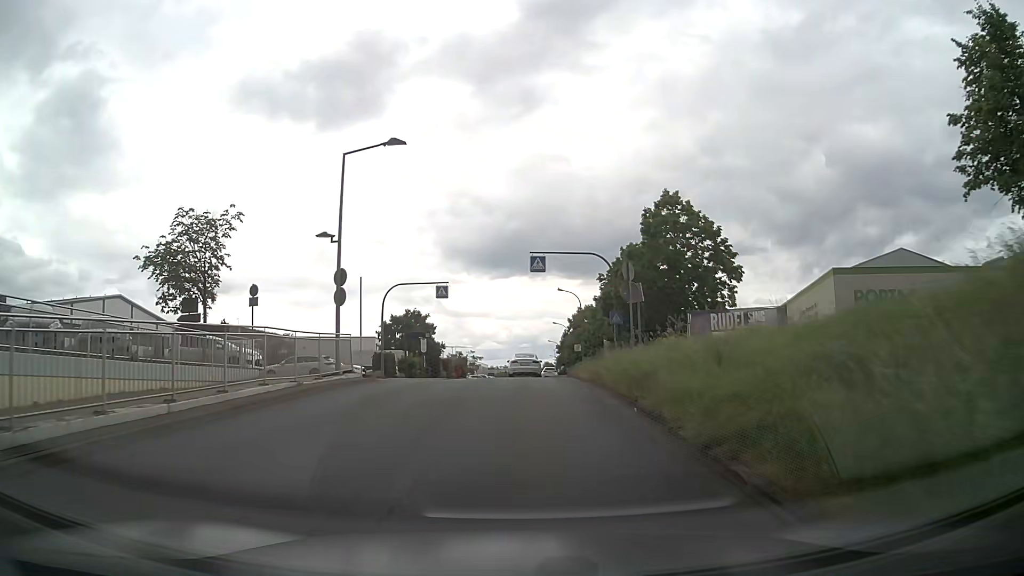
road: unclassified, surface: asphalt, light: Day
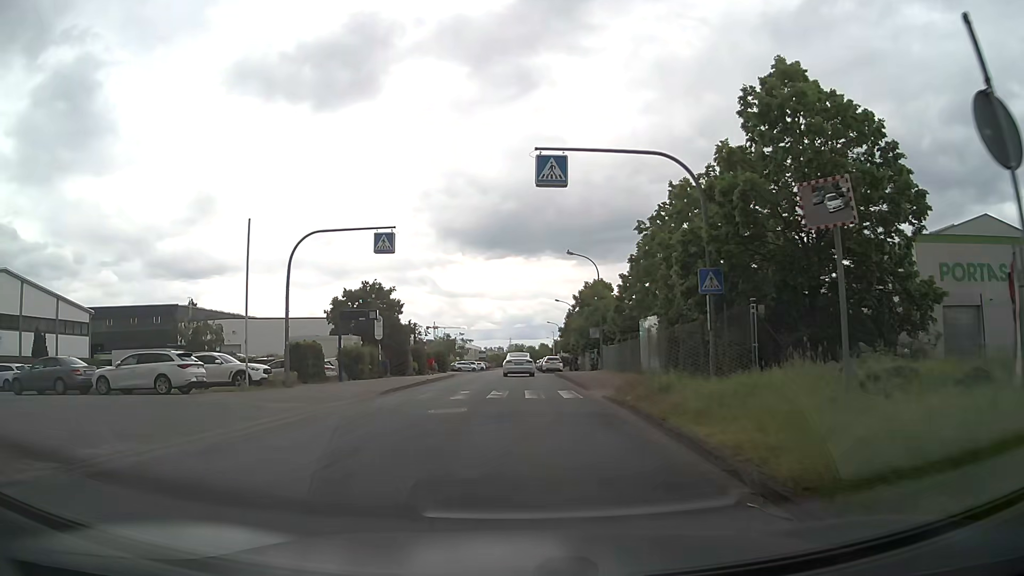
(0.0, +16.8) m; 0°
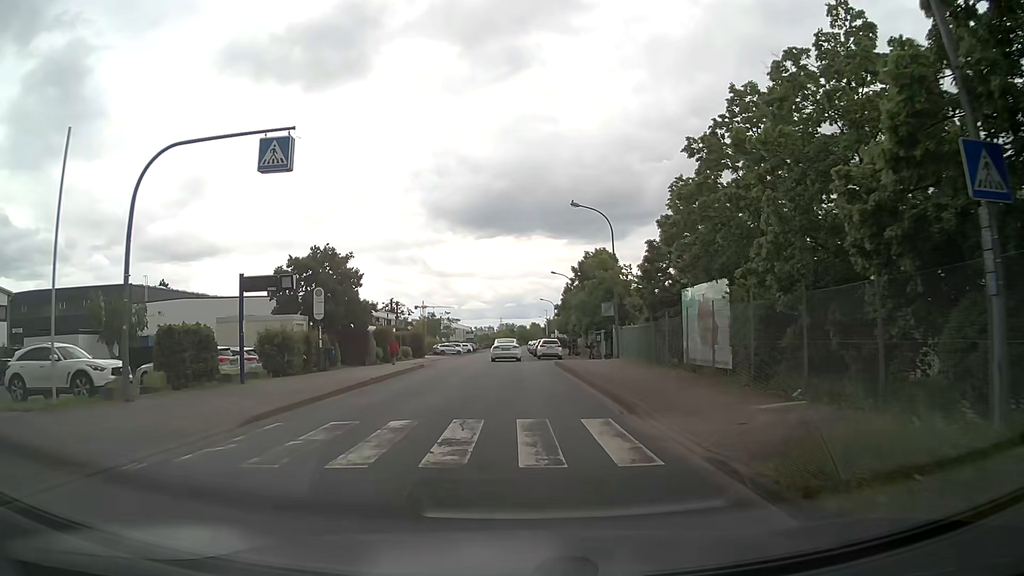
(0.0, +10.7) m; 0°
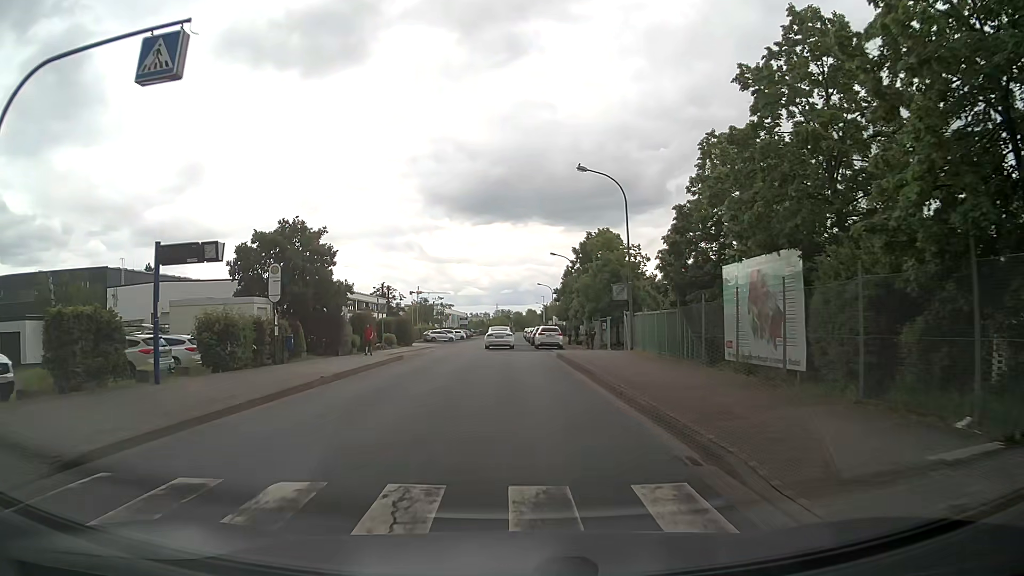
(0.0, +5.2) m; +1°
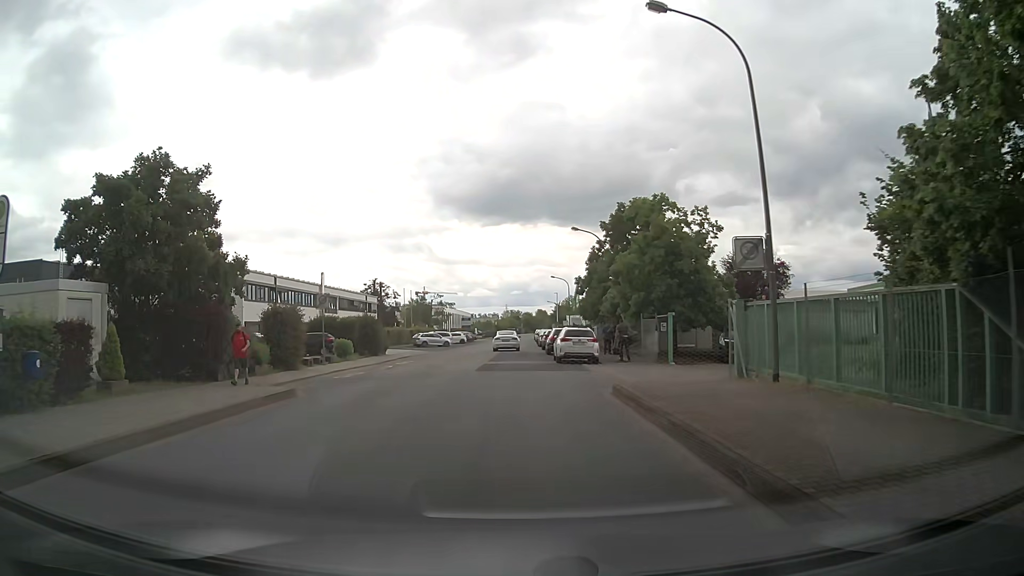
(0.0, +15.6) m; 0°
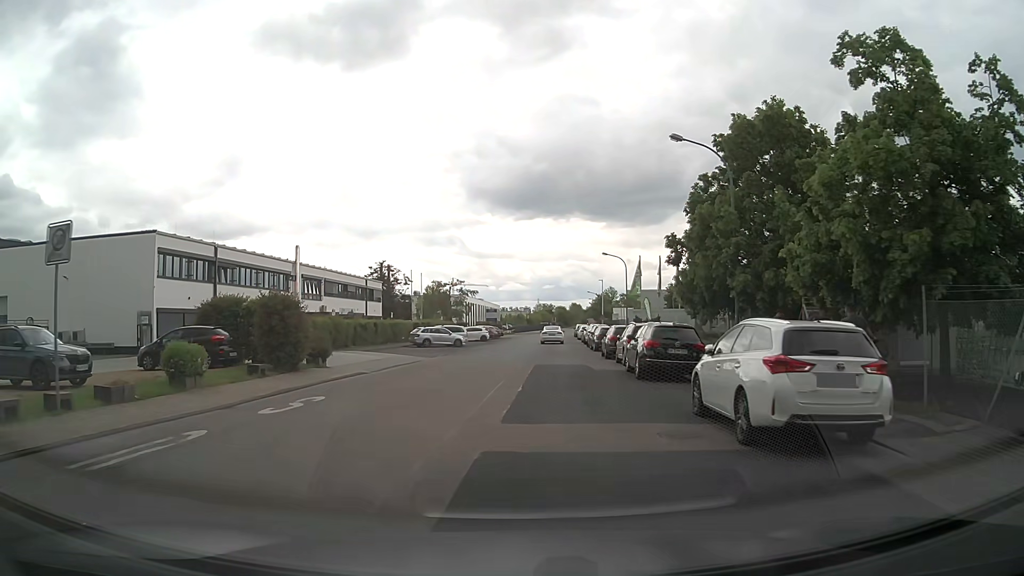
(-0.7, +20.2) m; -3°
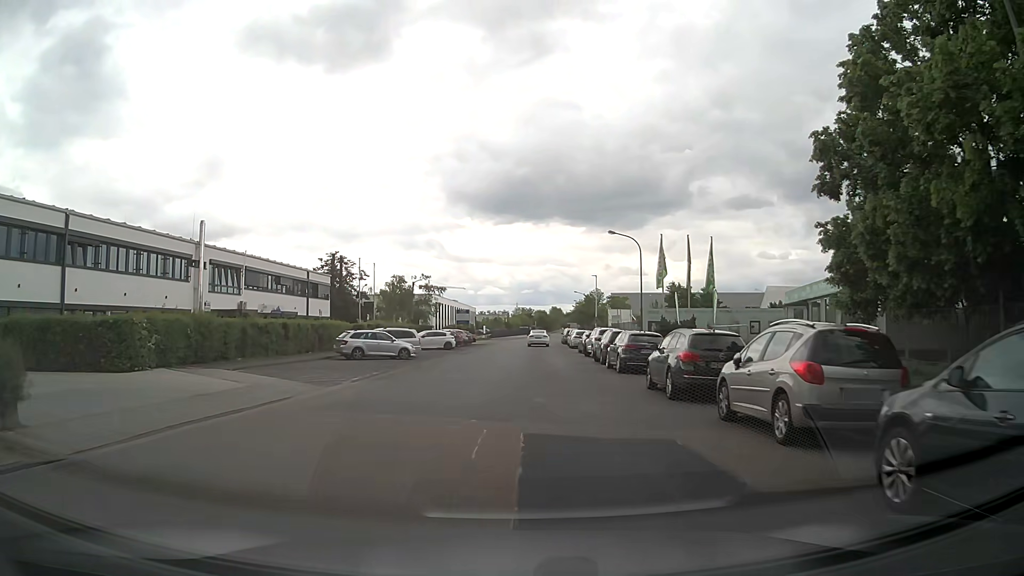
(+0.2, +15.9) m; +2°
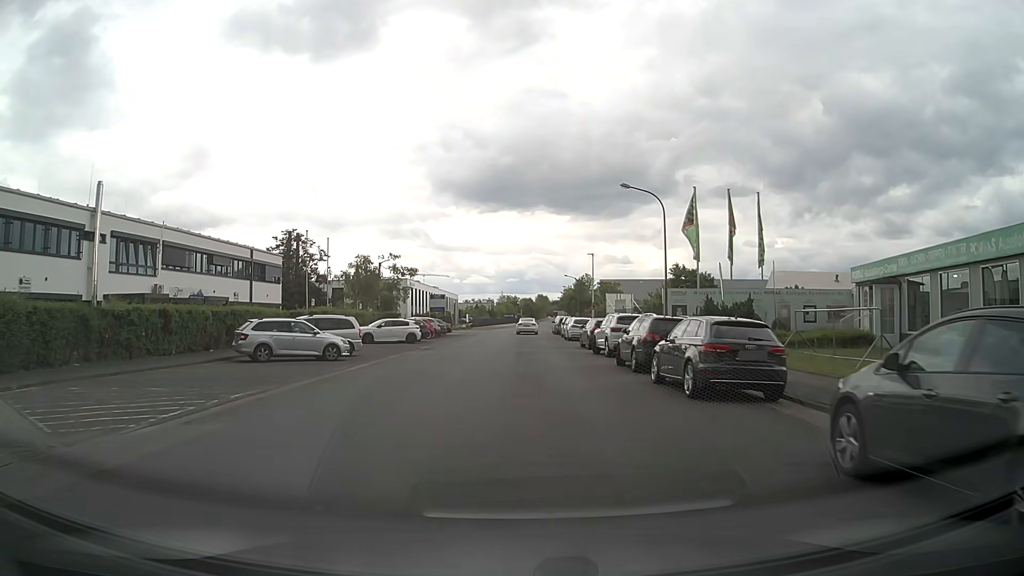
(+0.2, +11.2) m; +2°
(0, +10) (0, +20) (0, +30) (0, +40) (0, +50) (0, +60) (+1, +70) (+2, +80) (+2, +90) (+3, +100) m
